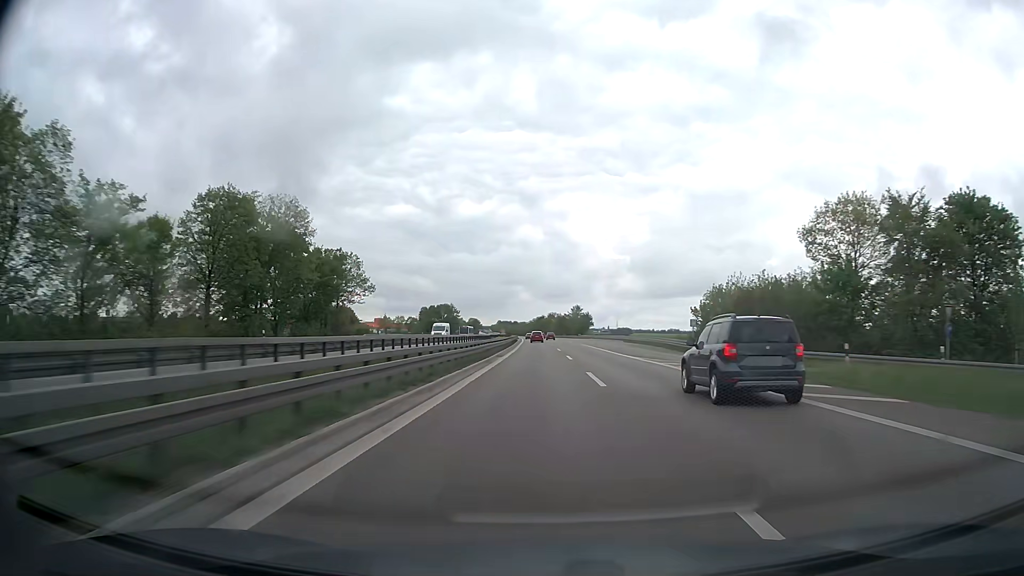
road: trunk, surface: asphalt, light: Day
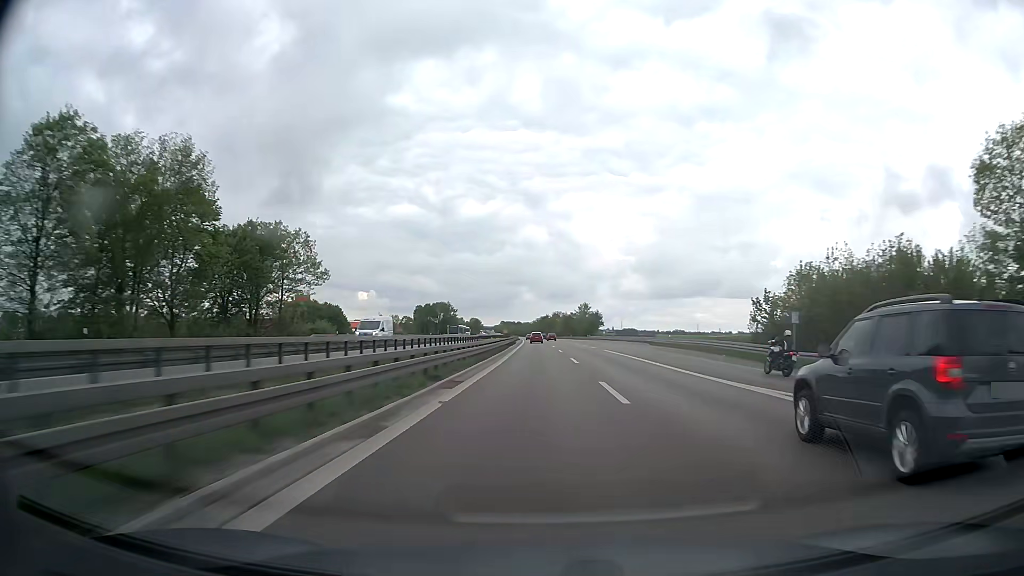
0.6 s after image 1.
(-0.1, +21.9) m; 0°
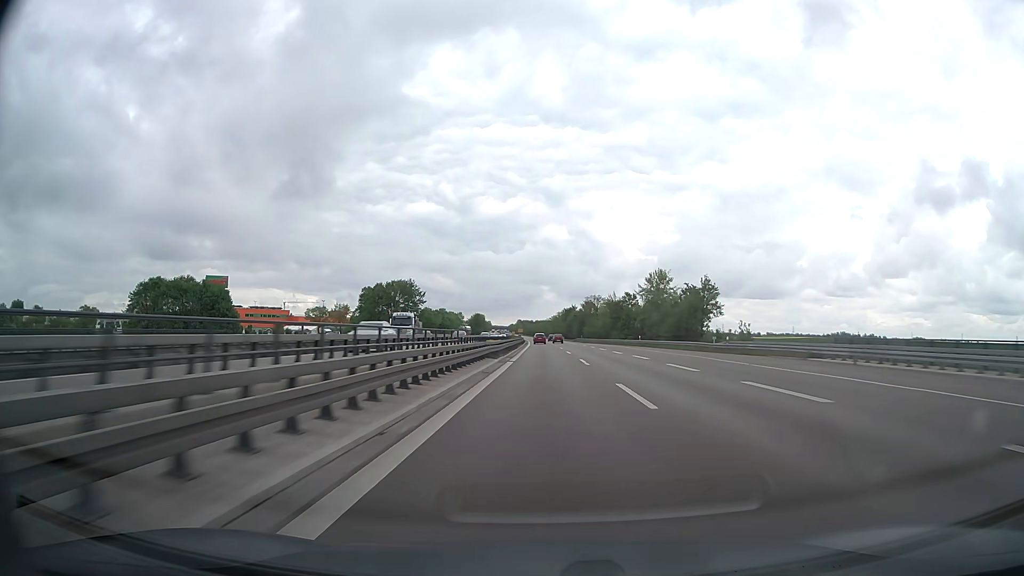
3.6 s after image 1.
(-1.6, +109.2) m; -2°
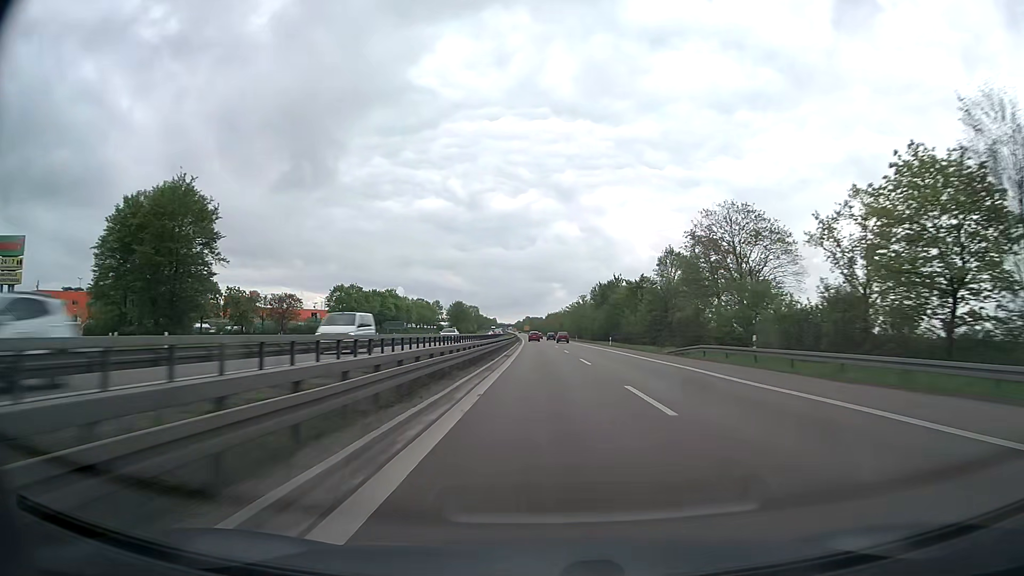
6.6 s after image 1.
(-0.8, +109.5) m; -1°
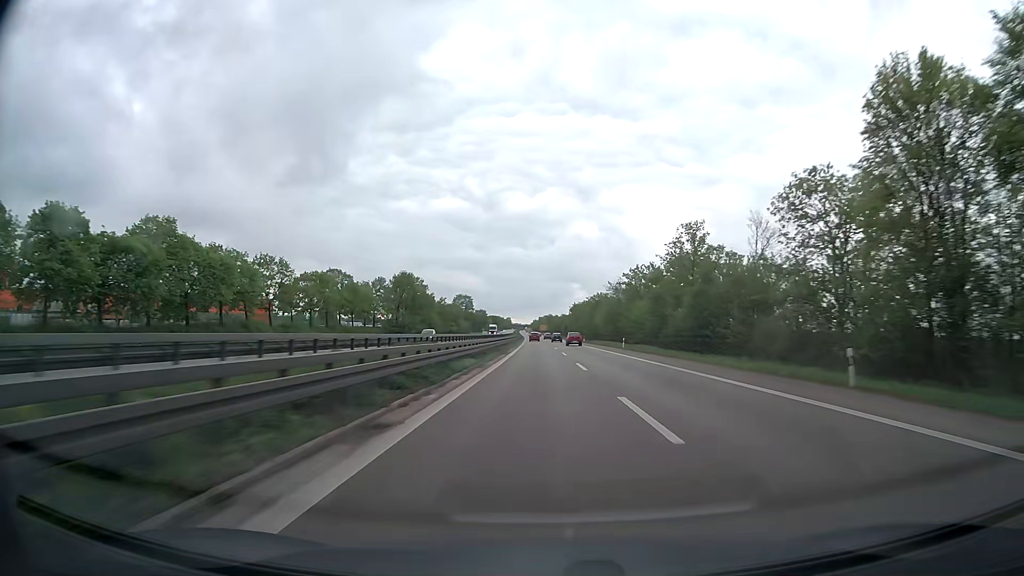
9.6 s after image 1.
(-1.4, +111.6) m; -2°
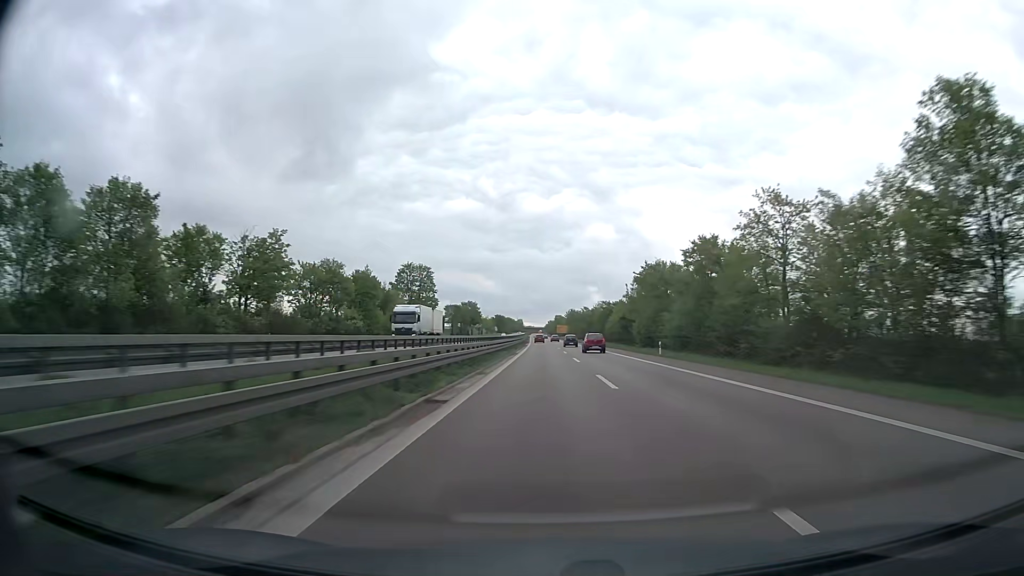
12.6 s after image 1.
(-1.4, +116.7) m; -1°
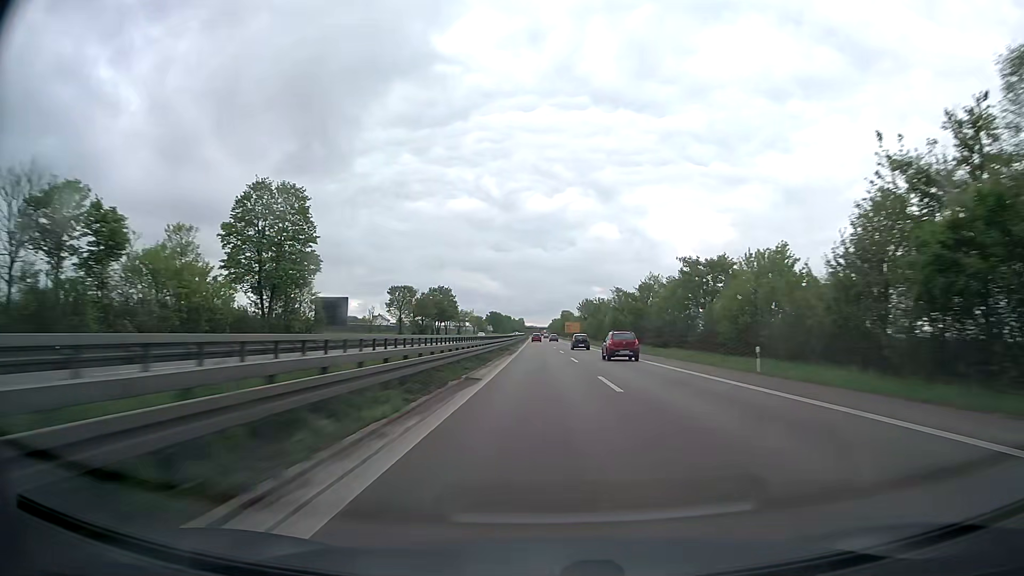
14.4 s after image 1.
(-0.1, +73.4) m; 0°
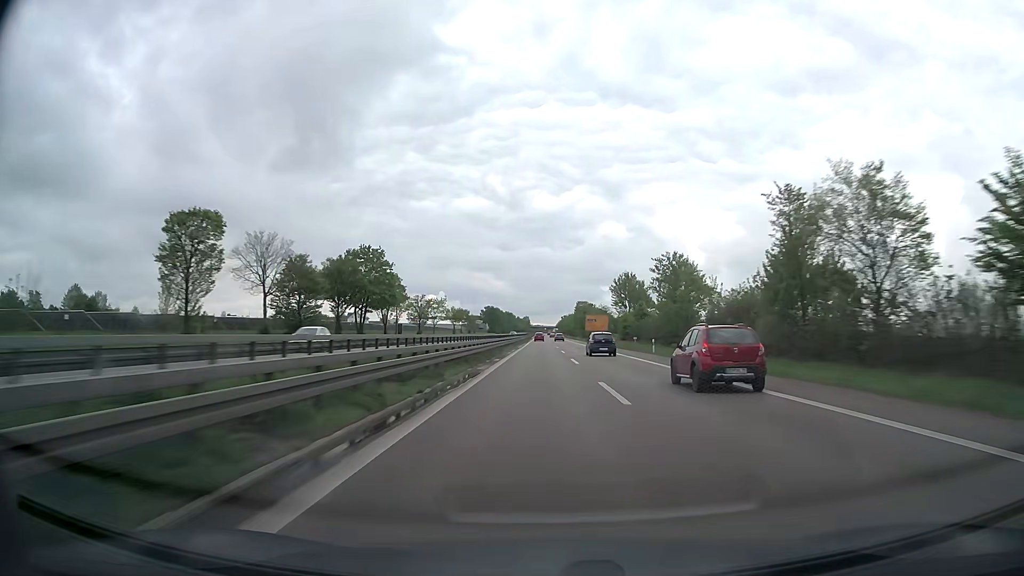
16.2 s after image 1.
(-0.3, +75.6) m; -1°
(0, +10) (0, +20) (0, +30) (0, +40) (0, +50) (0, +60) (0, +70) (0, +80) (0, +90) (0, +100) m
